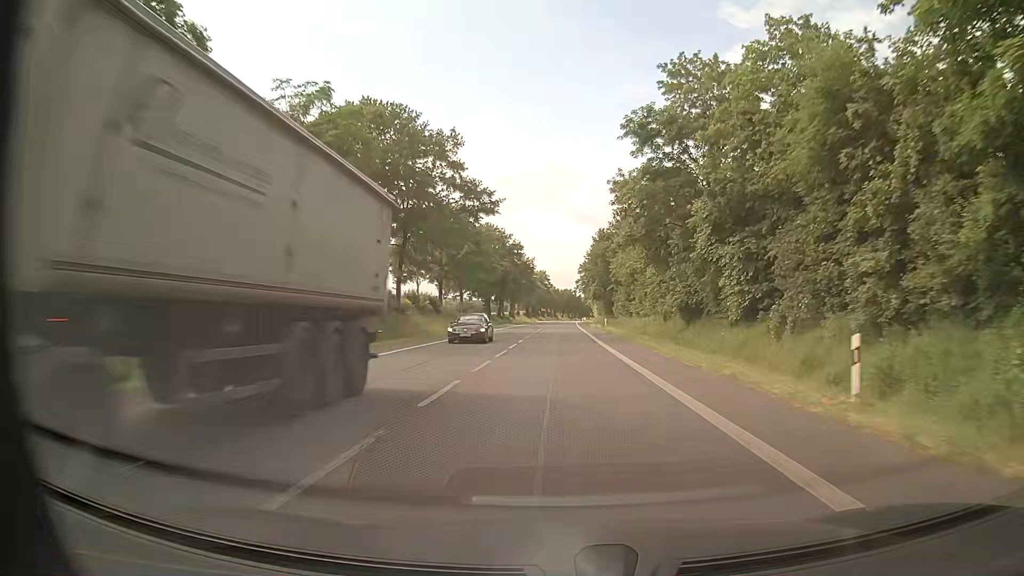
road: primary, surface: asphalt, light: Day
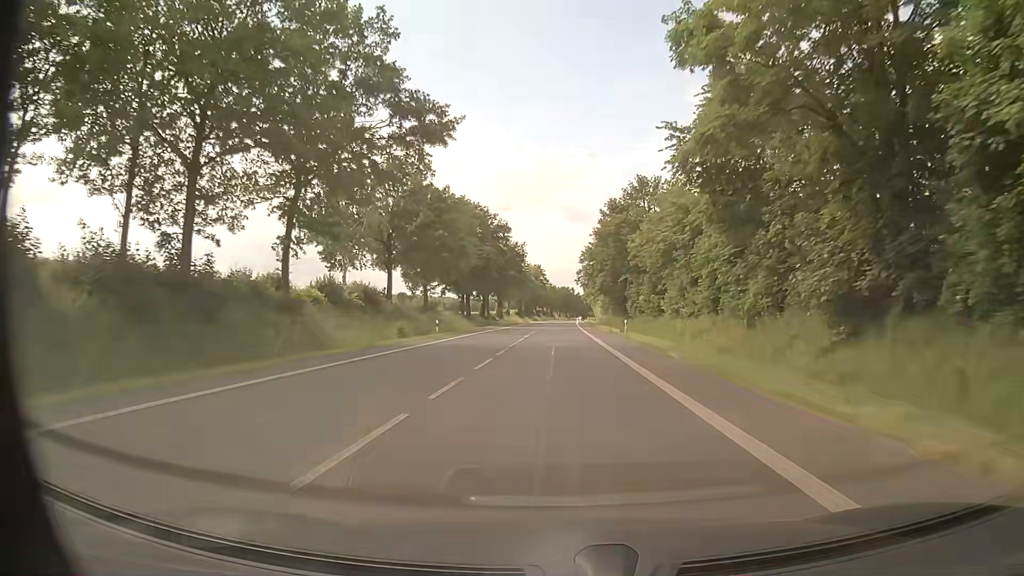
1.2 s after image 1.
(0.0, +22.6) m; 0°
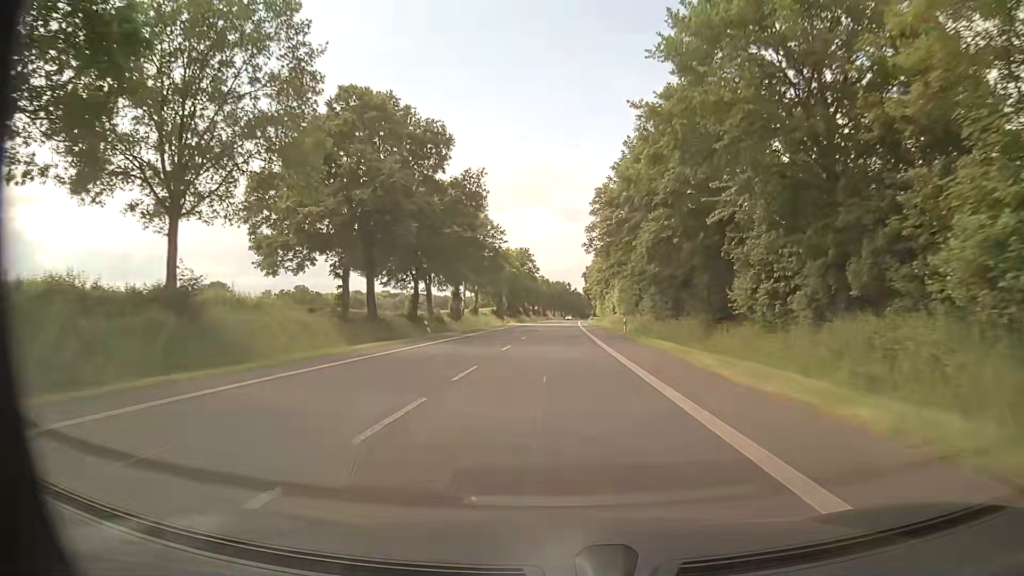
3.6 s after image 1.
(+0.3, +45.3) m; +1°
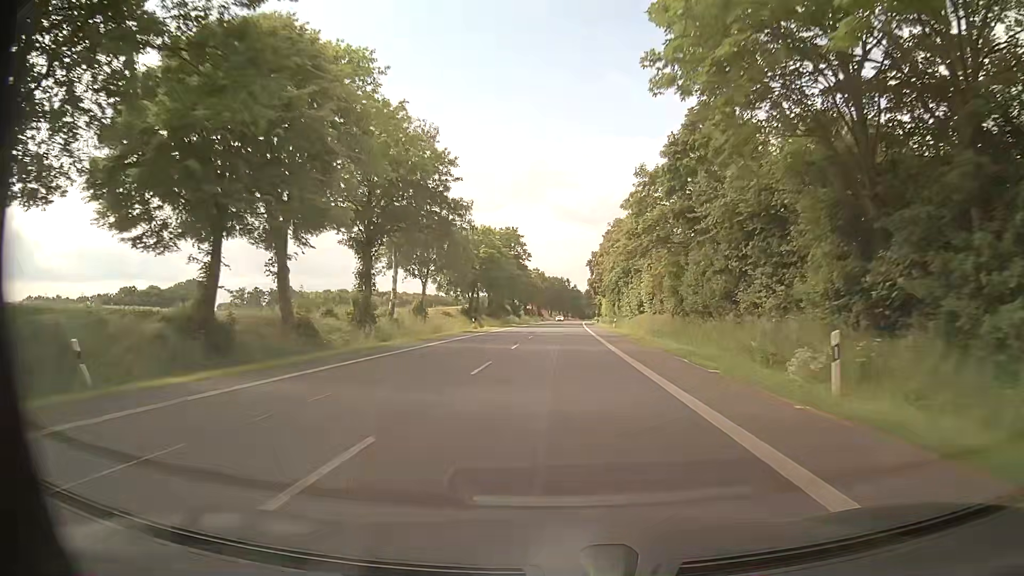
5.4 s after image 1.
(+0.1, +34.0) m; 0°
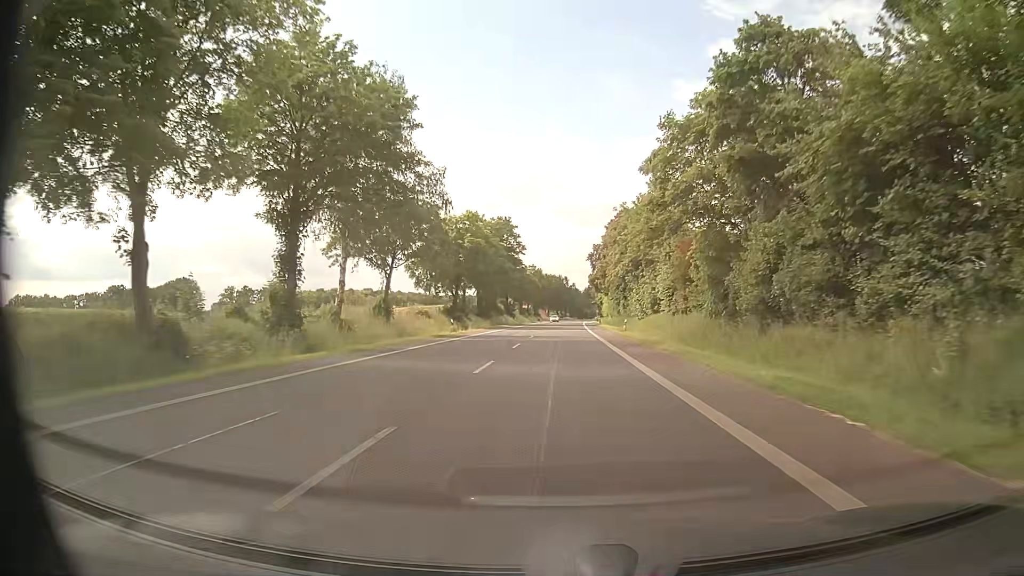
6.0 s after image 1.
(0.0, +11.3) m; 0°
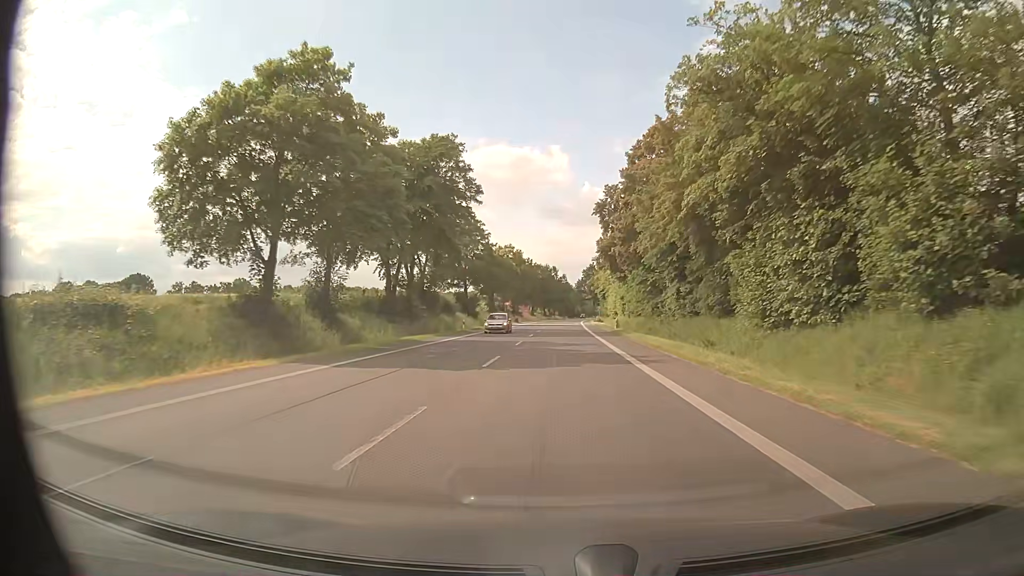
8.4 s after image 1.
(+0.6, +45.3) m; +2°
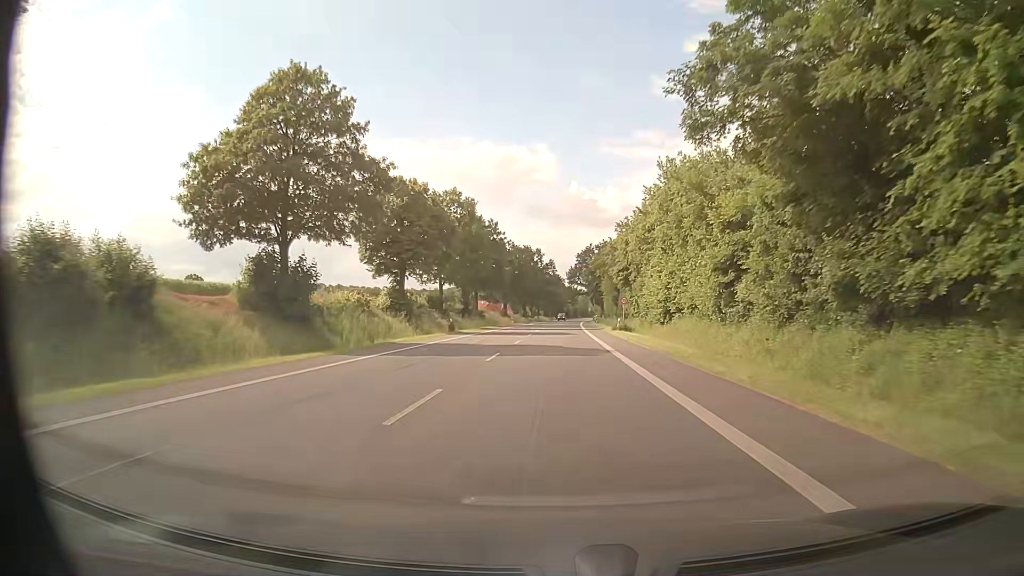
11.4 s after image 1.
(+0.2, +56.6) m; +1°
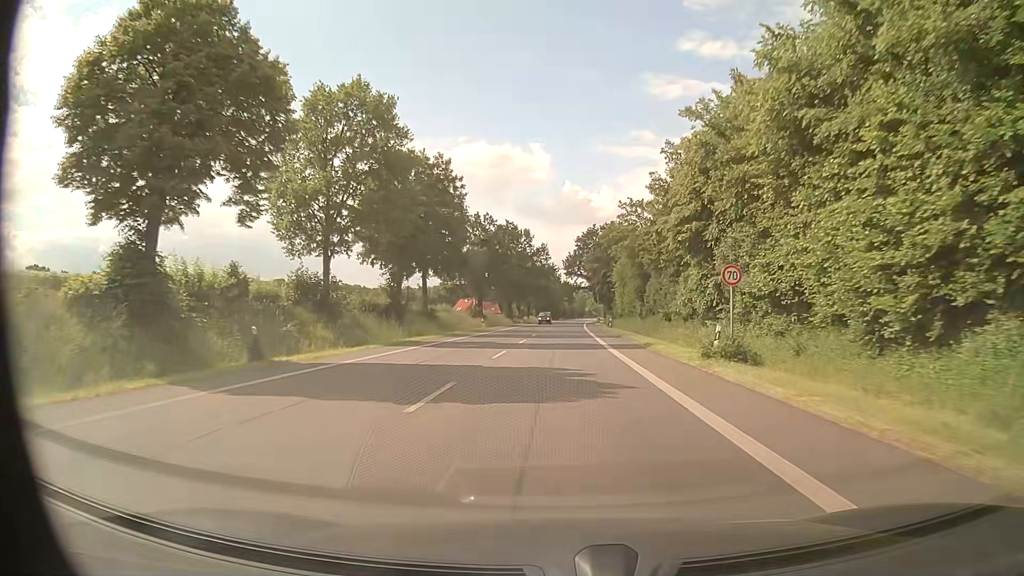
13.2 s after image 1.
(+0.2, +33.9) m; 0°
(0, +10) (0, +20) (0, +30) (0, +40) (+1, +50) (+1, +60) (+1, +70) (+1, +80) (+2, +90) (+2, +100) m
